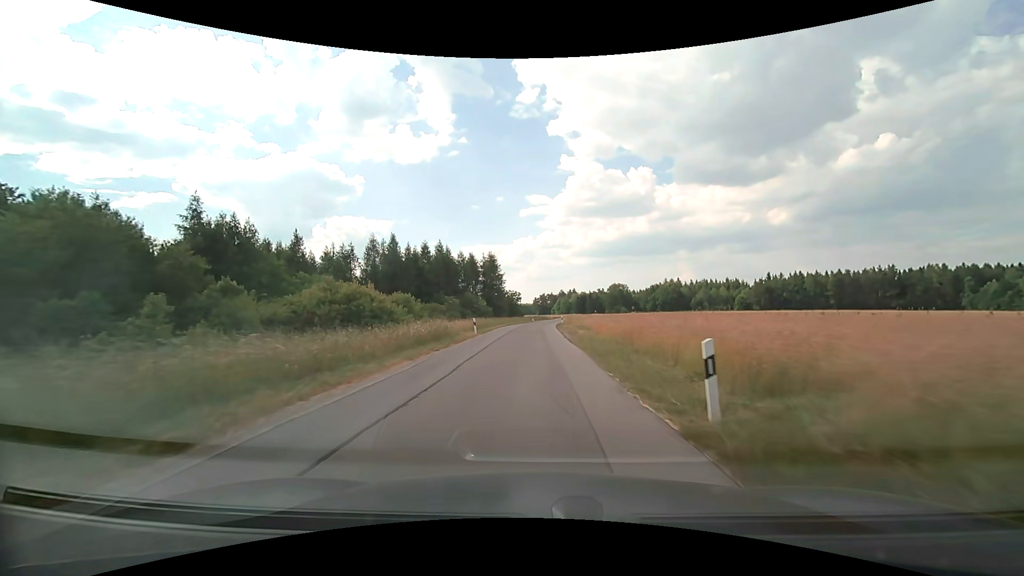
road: unclassified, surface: asphalt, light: Day
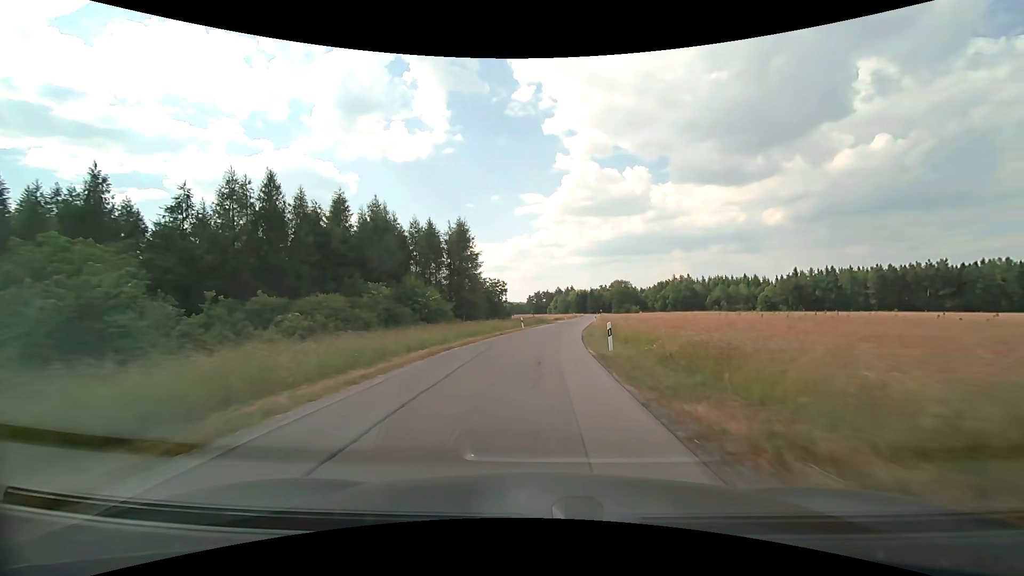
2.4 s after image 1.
(+0.1, +38.5) m; +1°
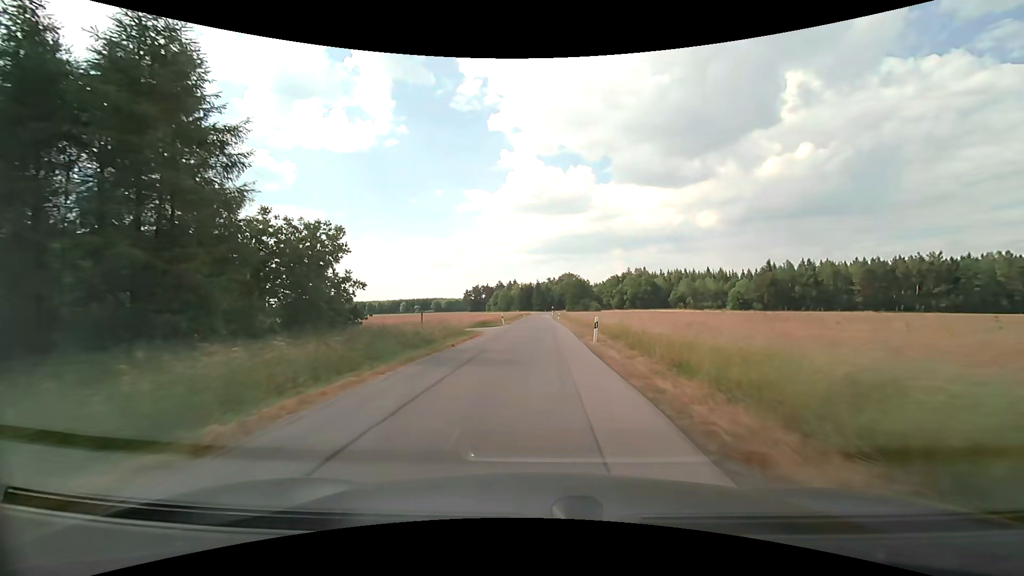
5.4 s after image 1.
(+3.0, +48.2) m; +6°
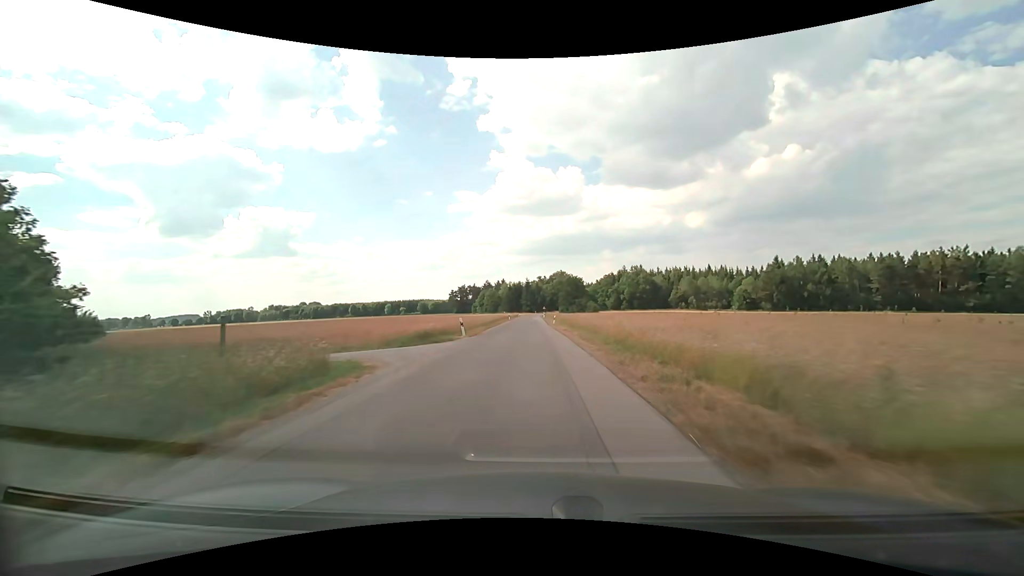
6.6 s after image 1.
(+0.3, +19.5) m; +1°
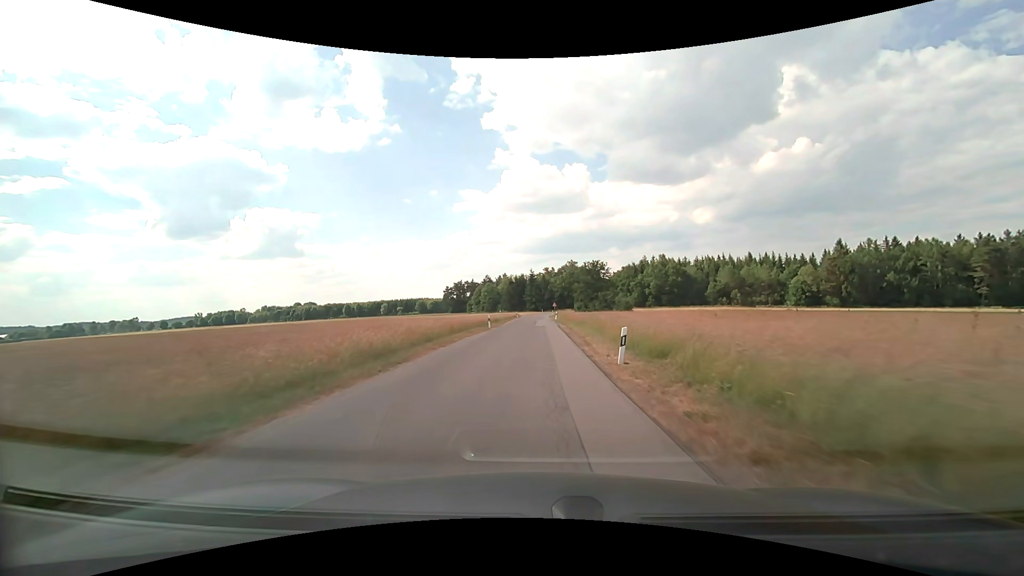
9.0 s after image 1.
(-0.1, +38.9) m; -1°
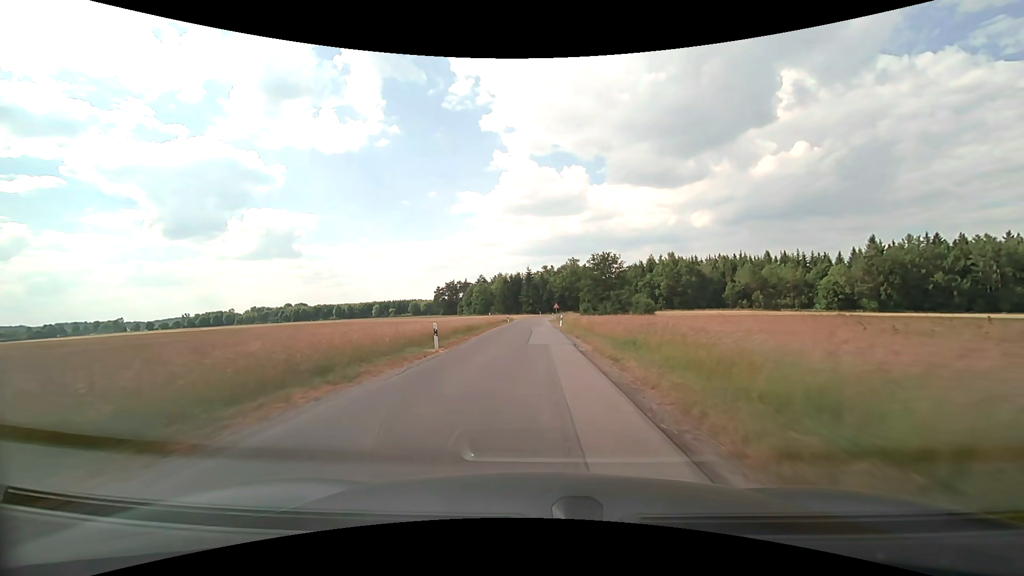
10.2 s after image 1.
(0.0, +19.0) m; 0°
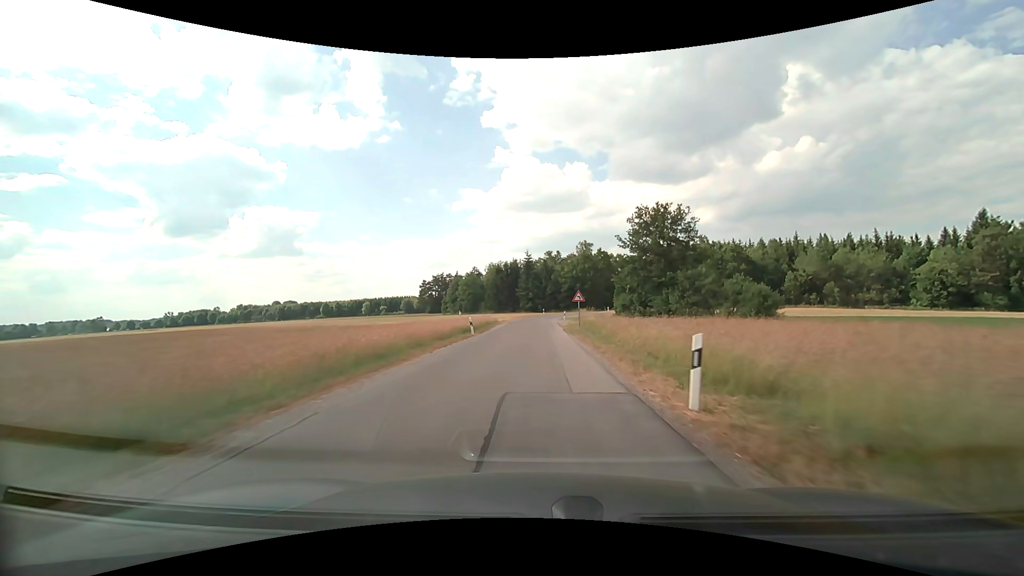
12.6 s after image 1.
(0.0, +36.5) m; 0°
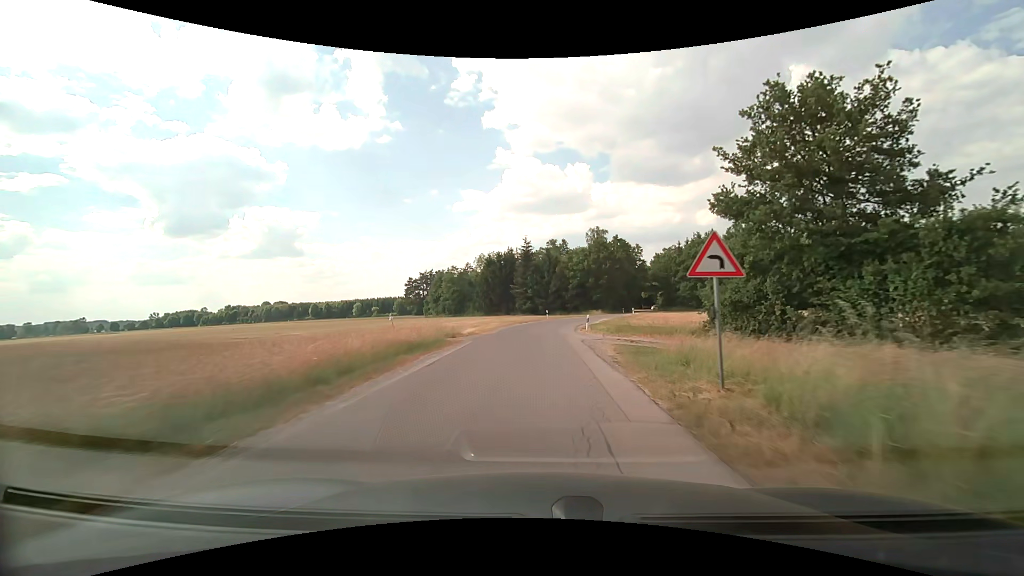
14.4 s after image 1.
(0.0, +26.1) m; 0°
(0, +10) (0, +20) (+1, +30) (+1, +40) (+3, +50) (+5, +60) (+9, +69) (+12, +78) (+16, +88) (+19, +97) m
